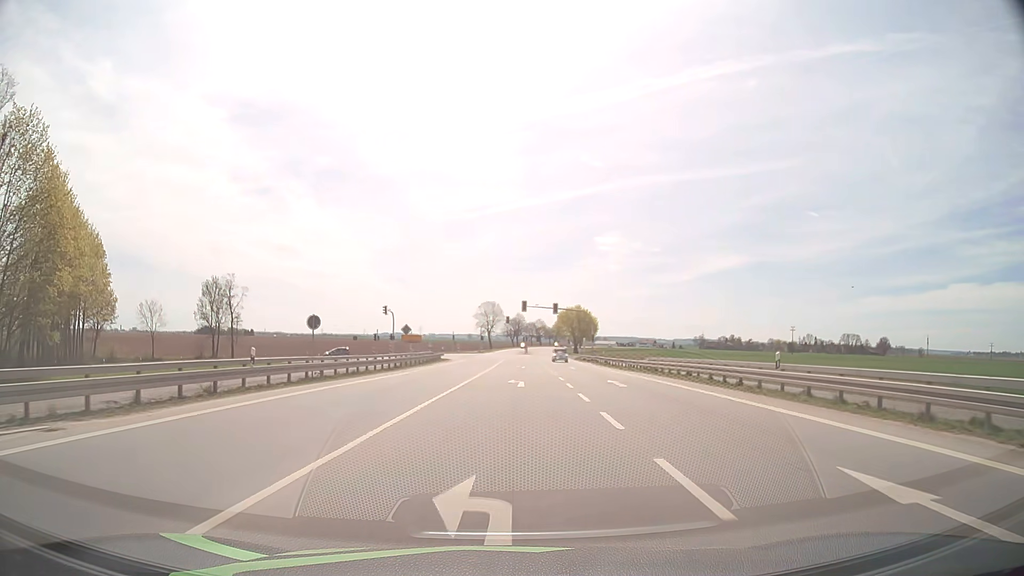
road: secondary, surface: asphalt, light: Day
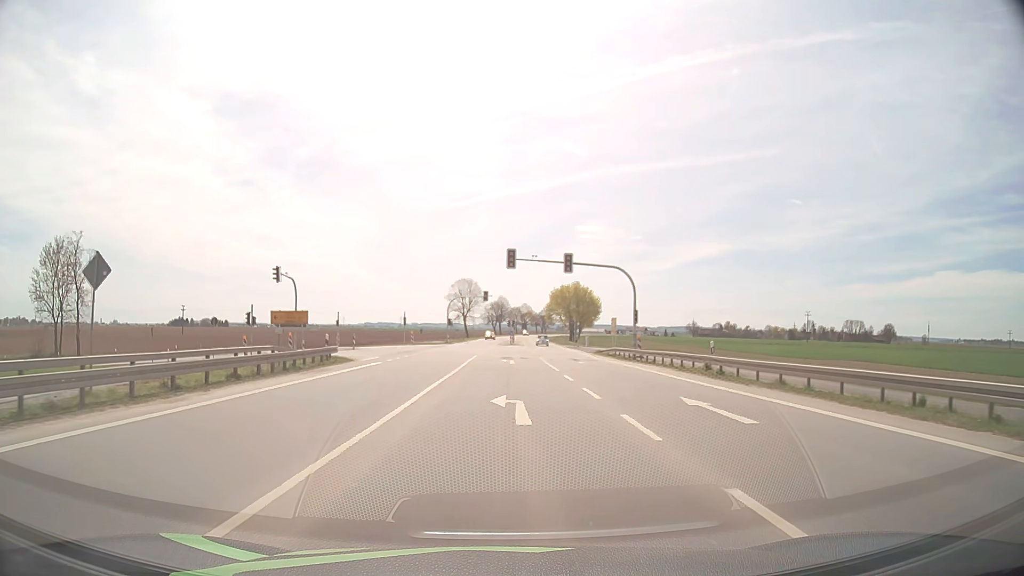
(+0.8, +38.1) m; +1°
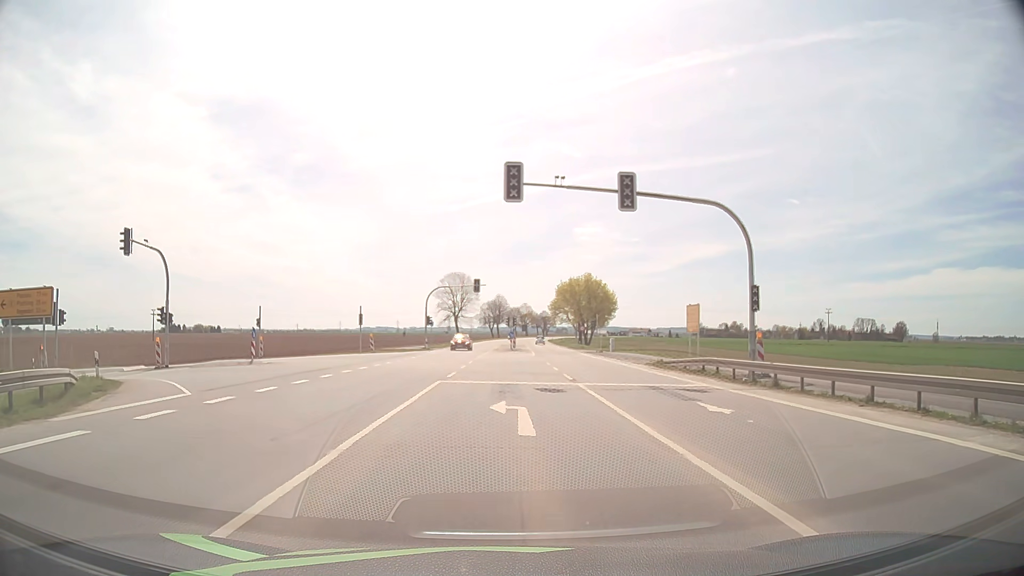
(+0.1, +22.9) m; 0°
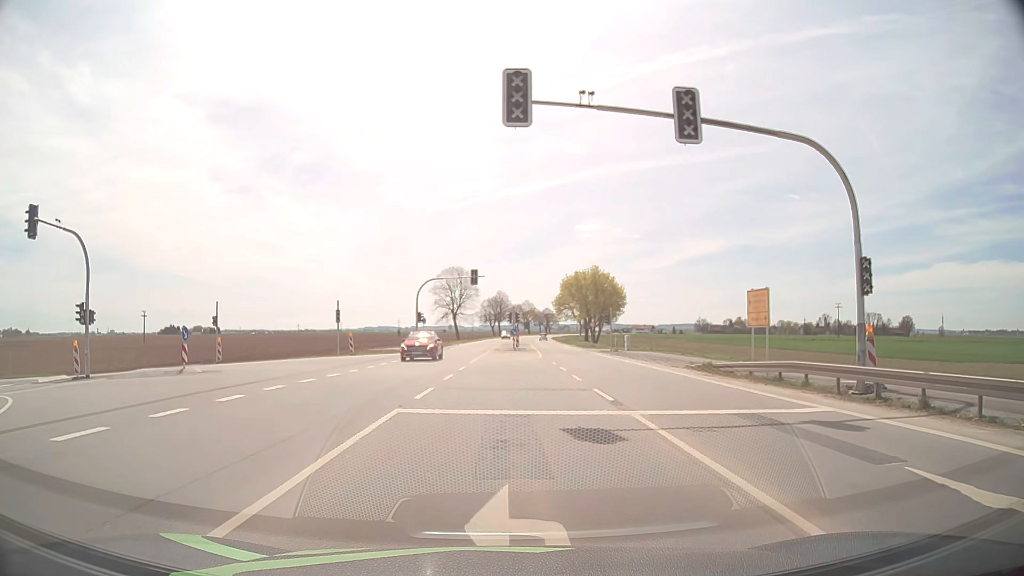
(0.0, +7.8) m; 0°
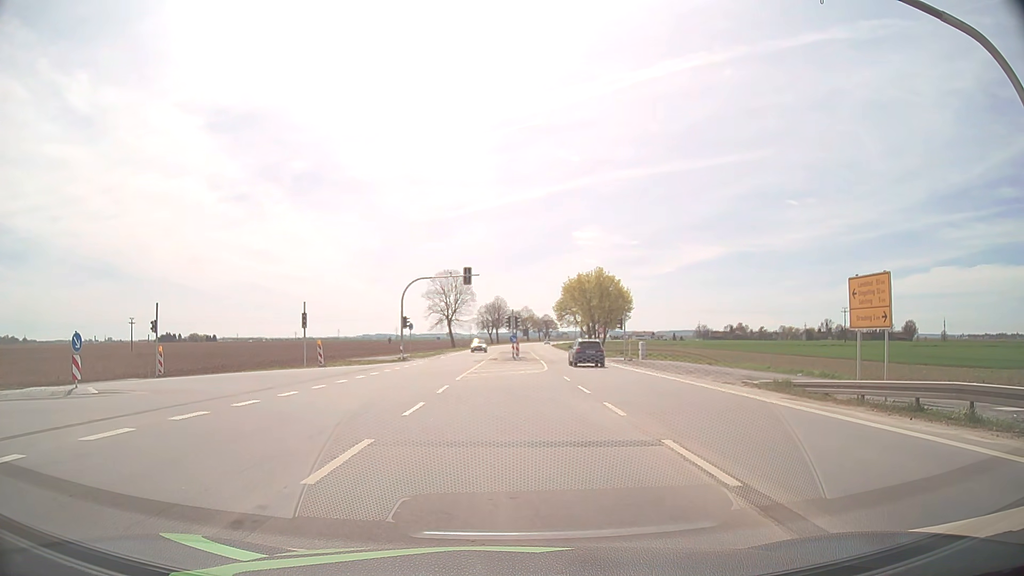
(0.0, +7.1) m; +1°
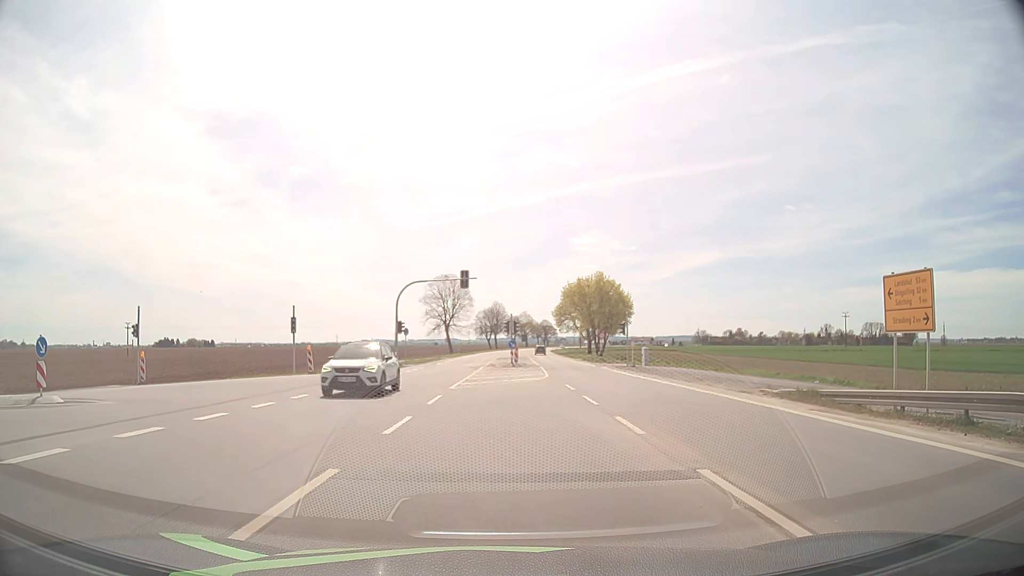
(0.0, +2.1) m; -1°
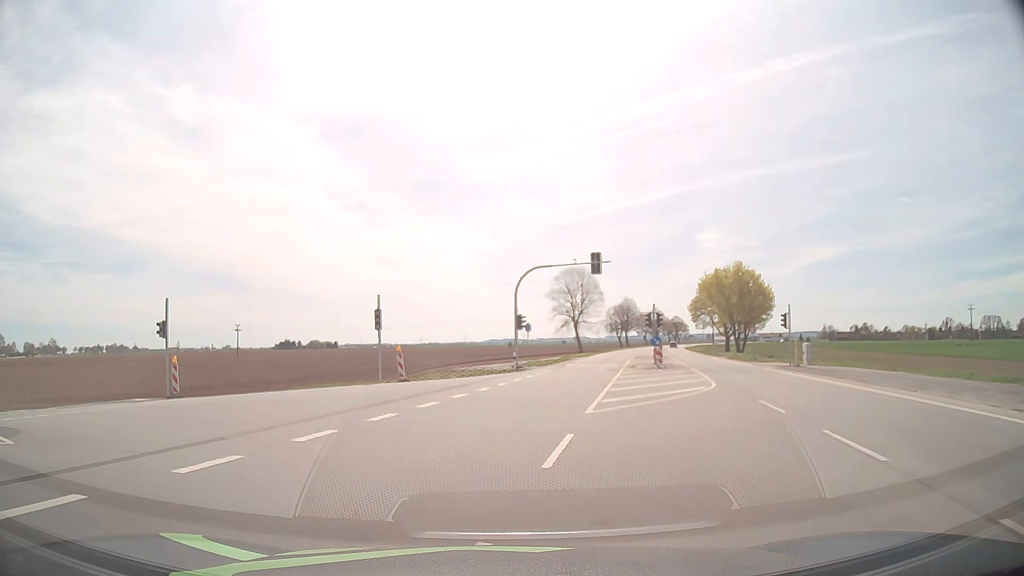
(-0.4, +9.1) m; -10°
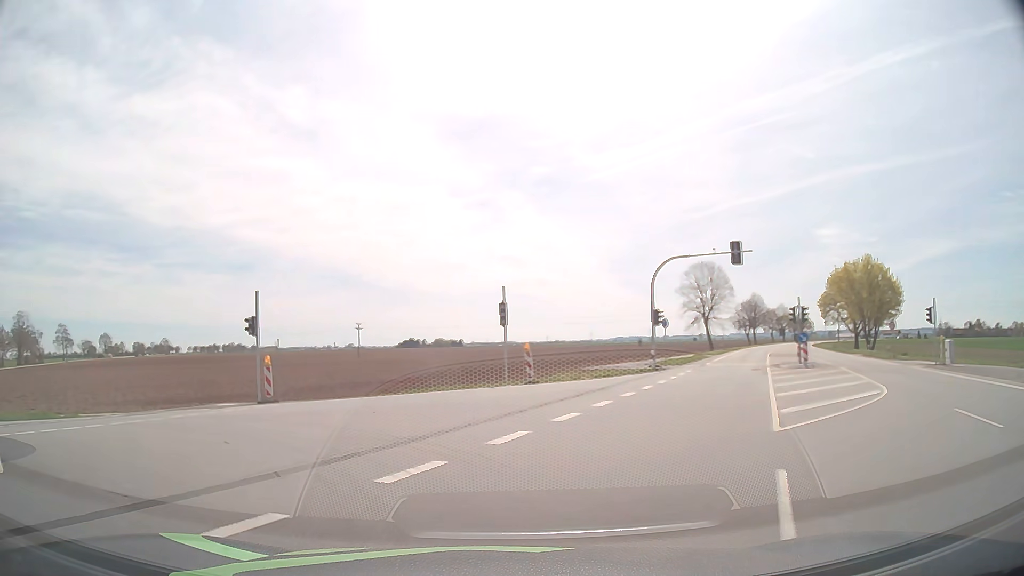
(-0.3, +3.4) m; -9°
